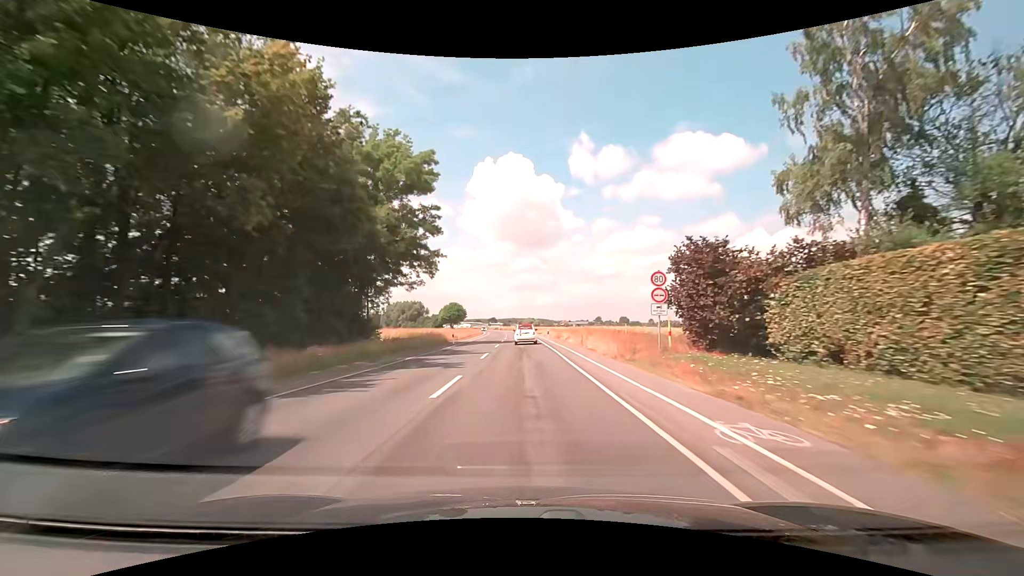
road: secondary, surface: asphalt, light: Day
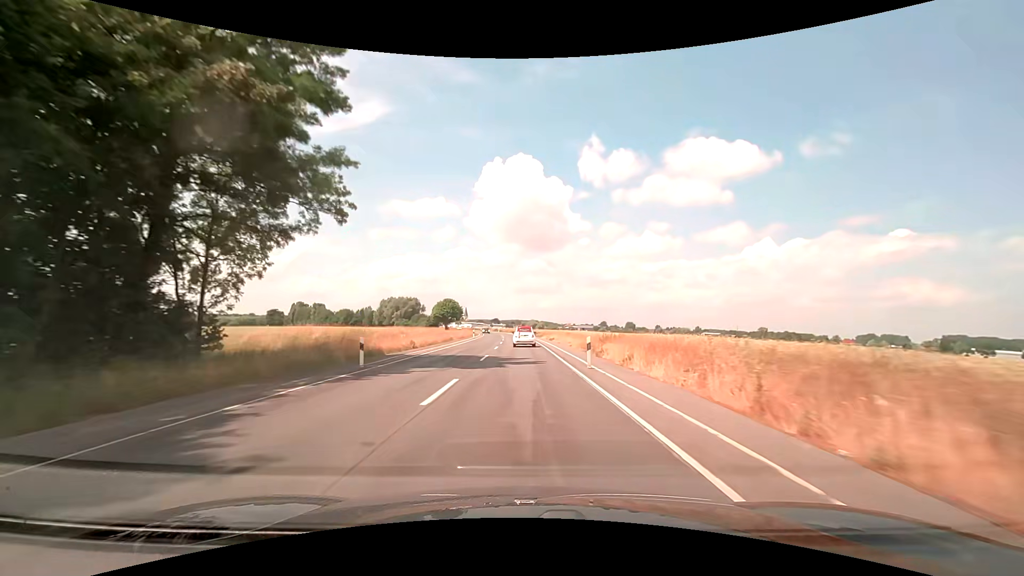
(-0.2, +24.6) m; -1°
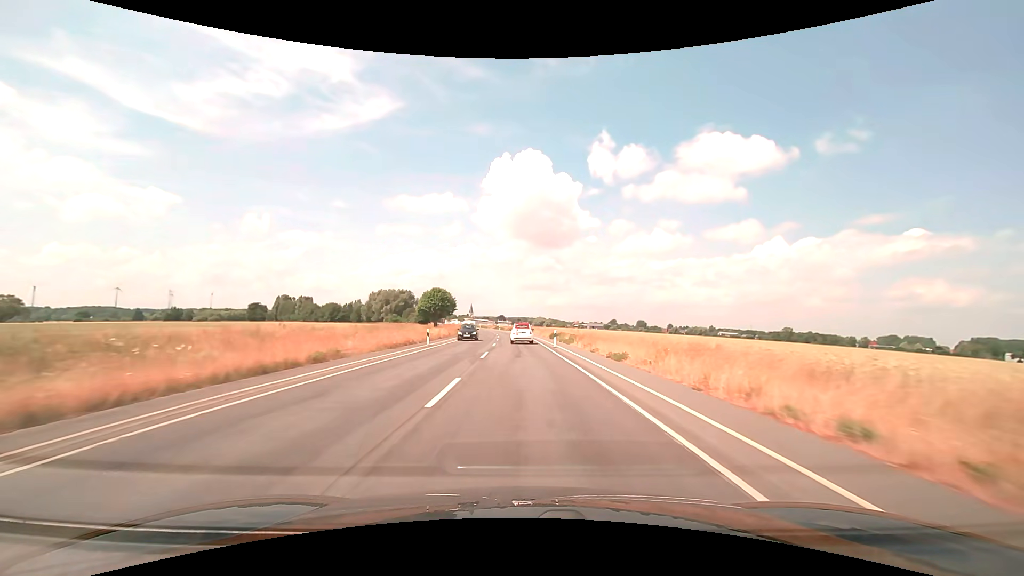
(-0.2, +36.7) m; -1°
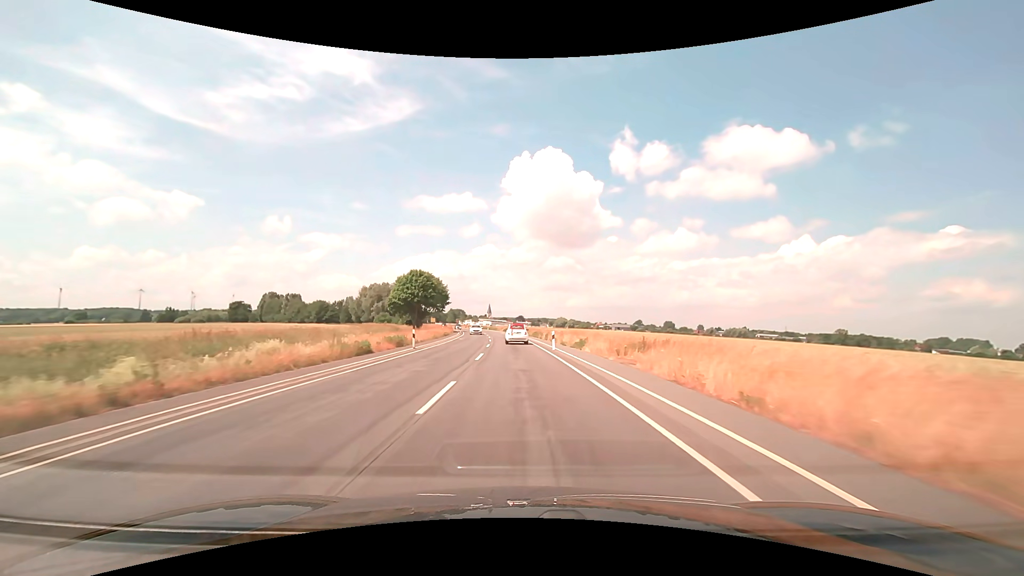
(-0.8, +48.7) m; -2°
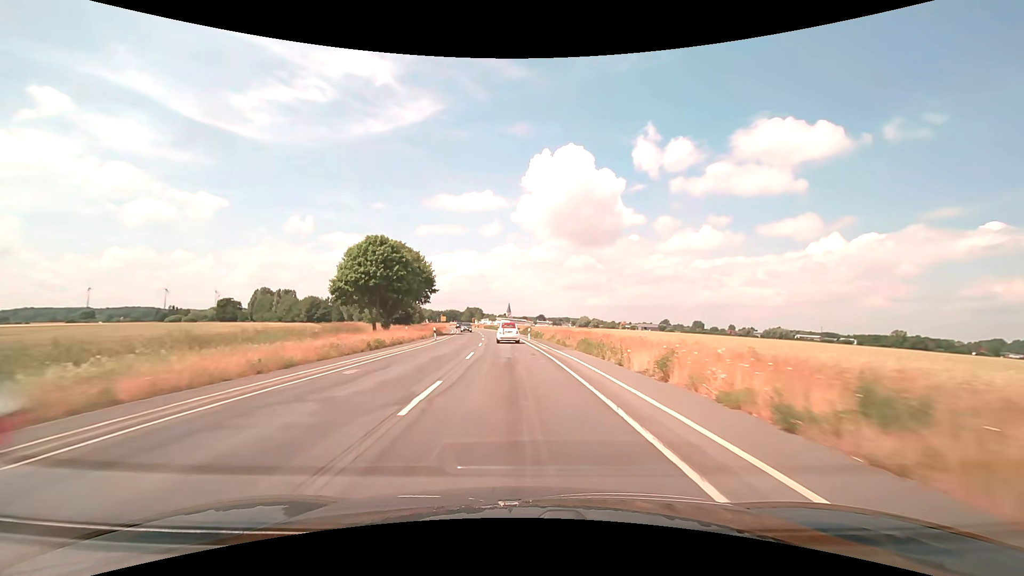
(-0.7, +36.3) m; -2°
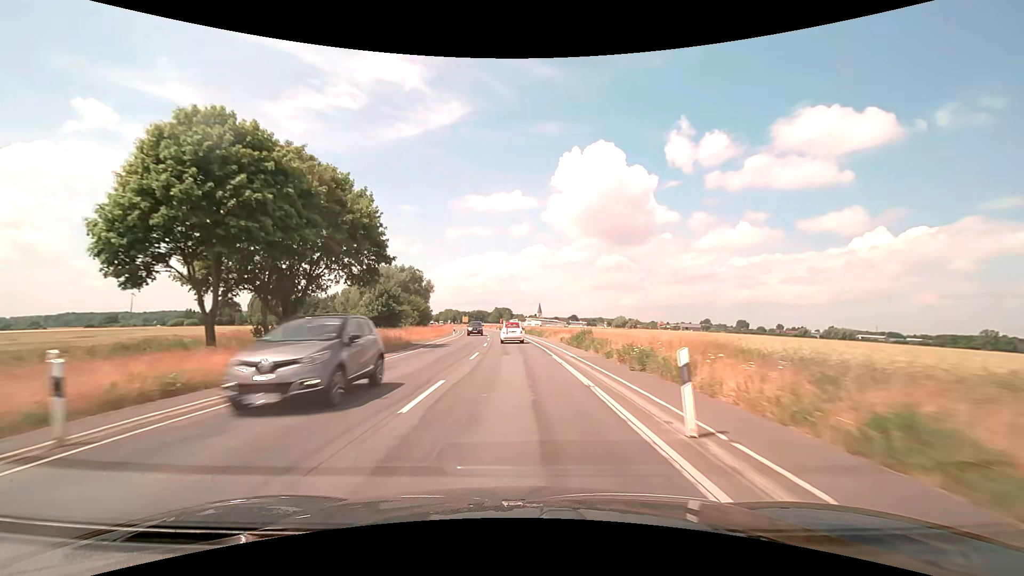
(-1.1, +36.0) m; -3°
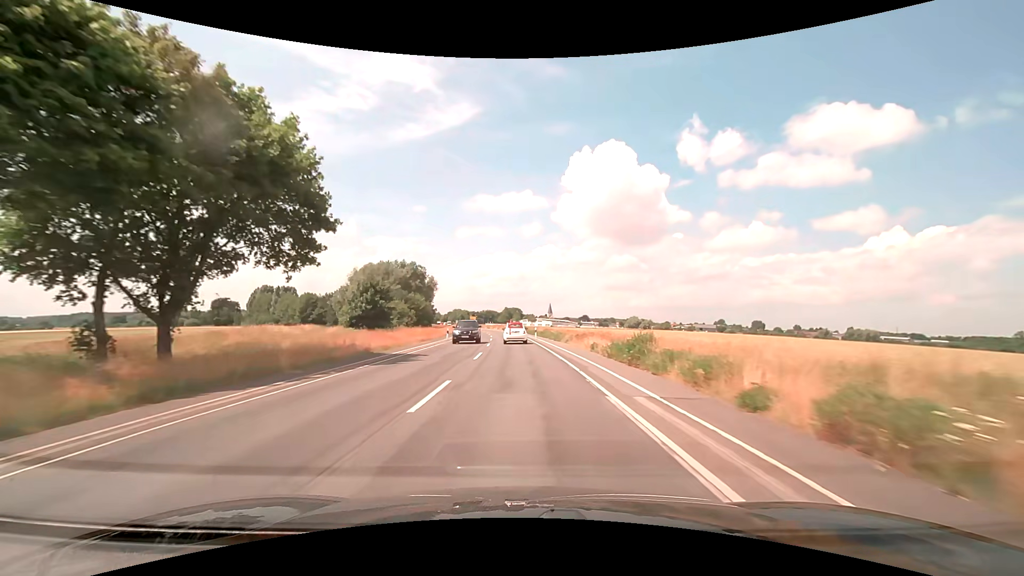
(-0.1, +11.9) m; -1°
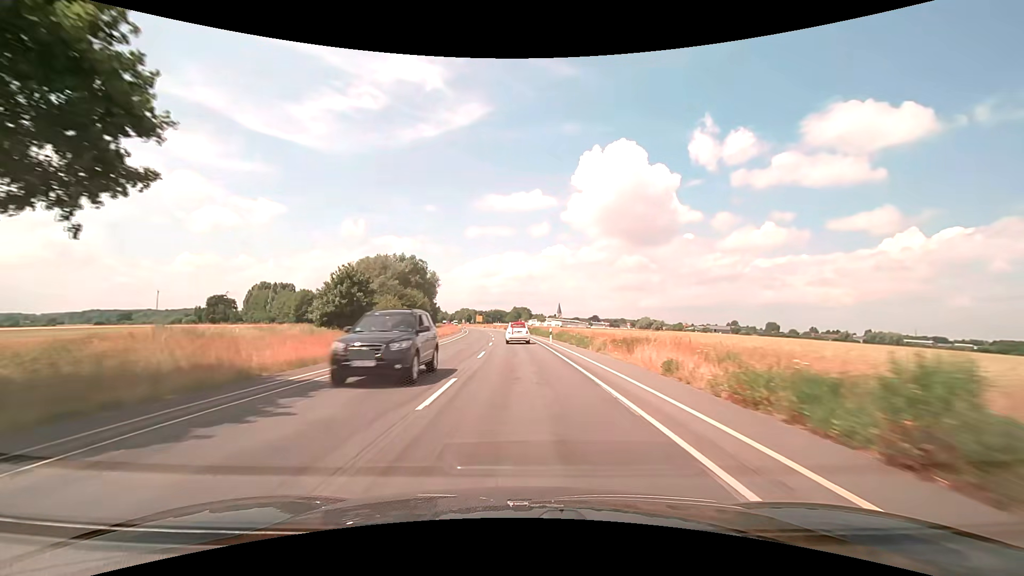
(-0.1, +11.8) m; -1°
(0, +10) (0, +20) (-1, +30) (-1, +40) (-1, +50) (-2, +60) (-3, +70) (-4, +80) (-5, +90) (-6, +100) m
